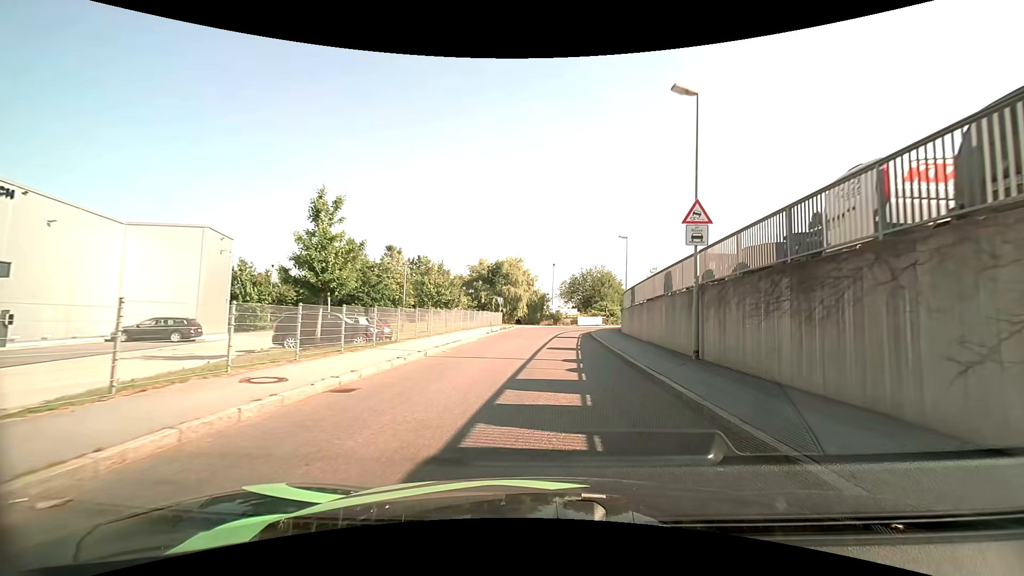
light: Day
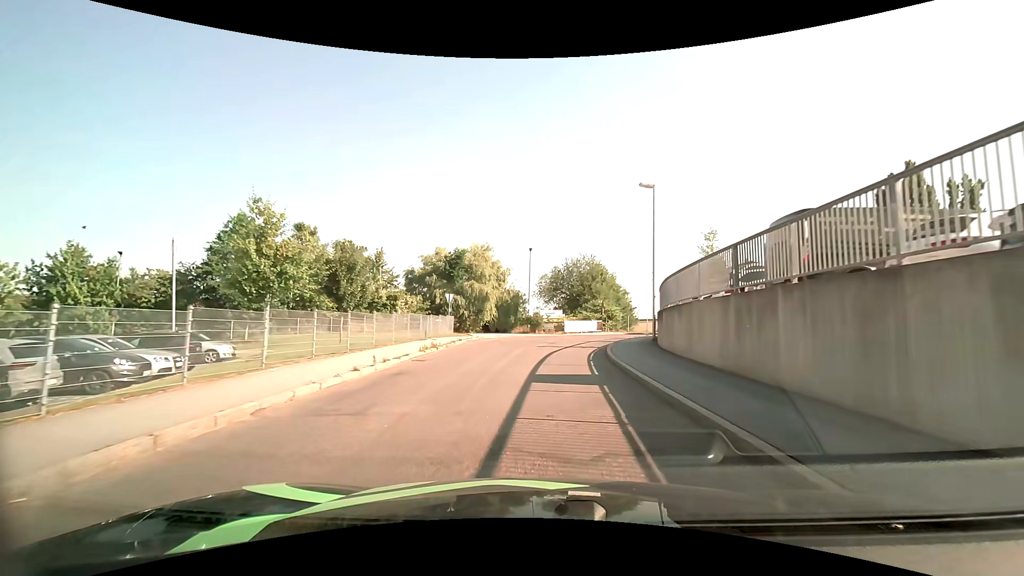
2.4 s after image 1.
(+0.7, +18.5) m; +3°
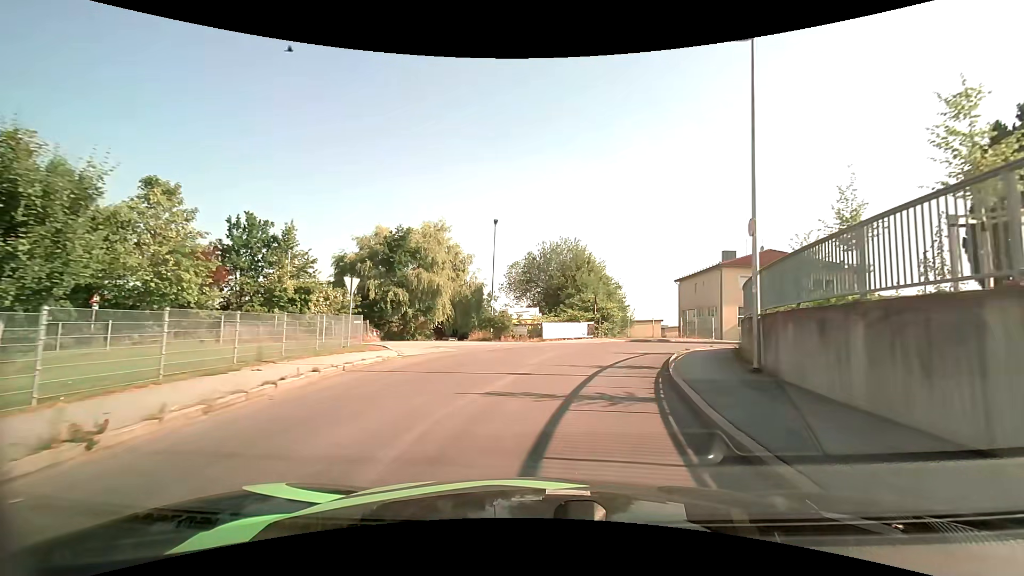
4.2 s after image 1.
(+0.2, +14.3) m; +3°
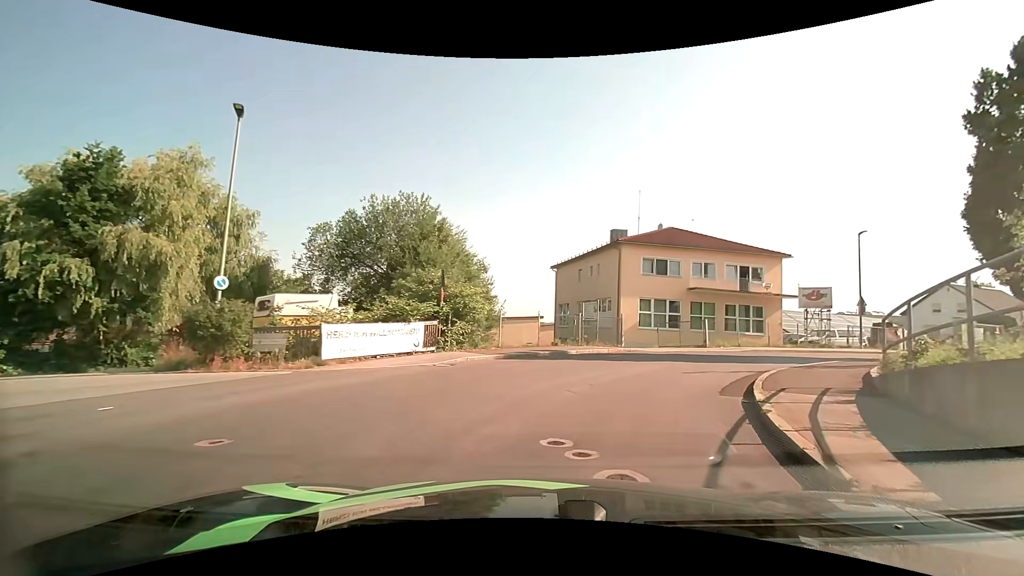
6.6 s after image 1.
(+1.9, +16.6) m; +16°
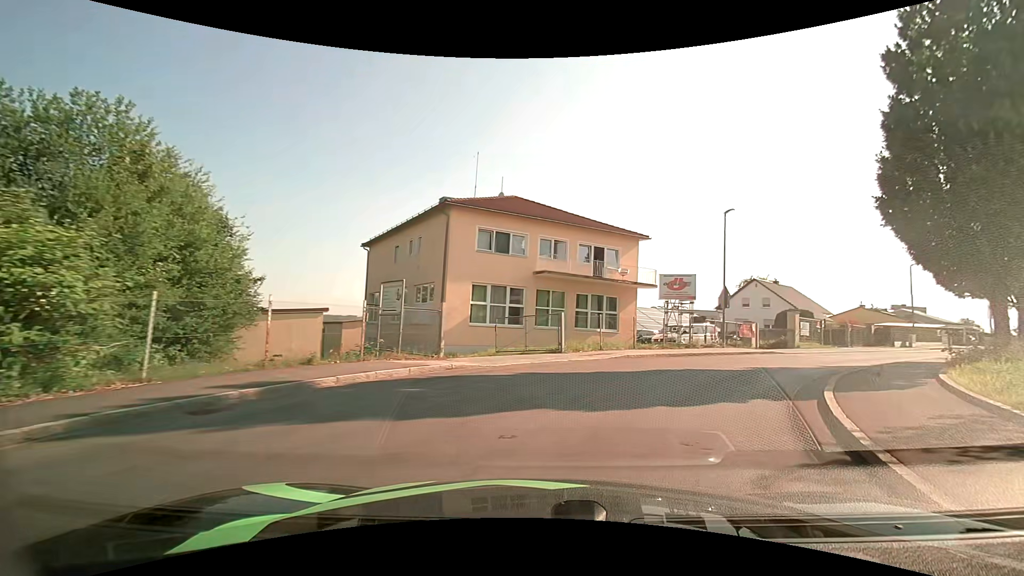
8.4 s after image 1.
(+1.5, +10.9) m; +18°
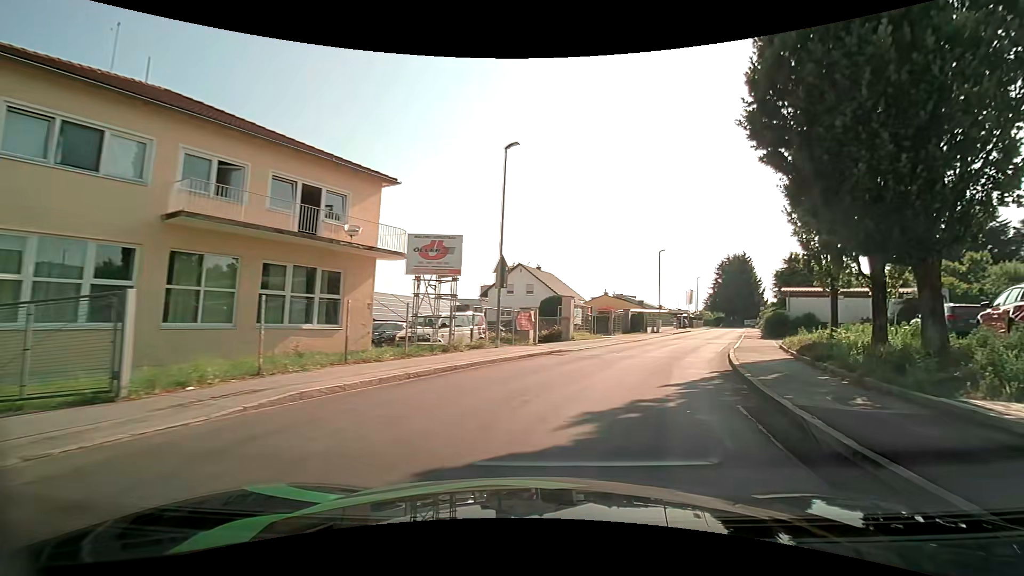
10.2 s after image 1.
(+2.8, +11.7) m; +25°
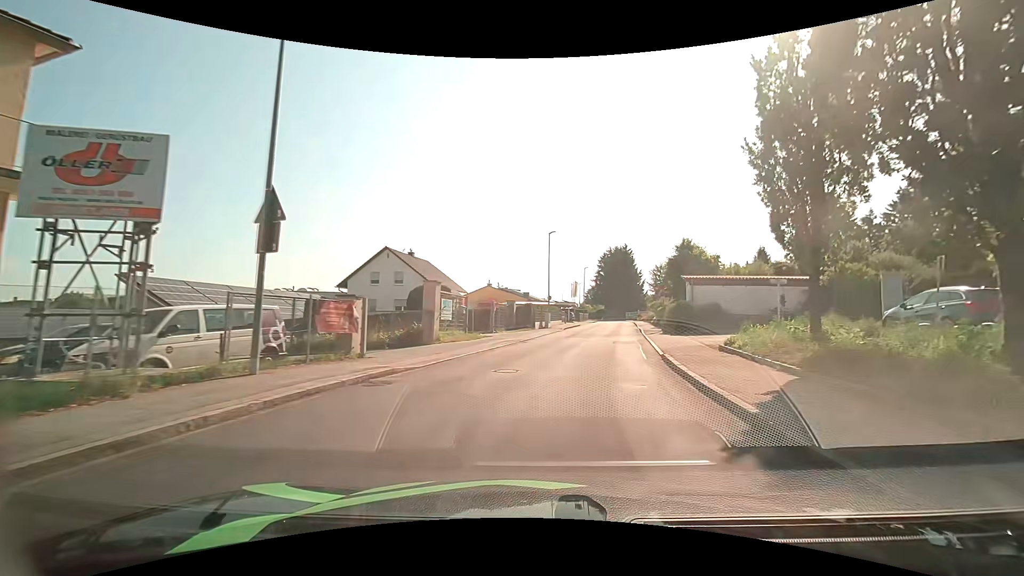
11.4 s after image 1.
(+1.4, +9.1) m; +13°
(+1, +10) (+3, +20) (+5, +30) (+7, +39) (+9, +49) (+11, +59) (+13, +69) (+15, +79) (+16, +88) (+17, +98) m
